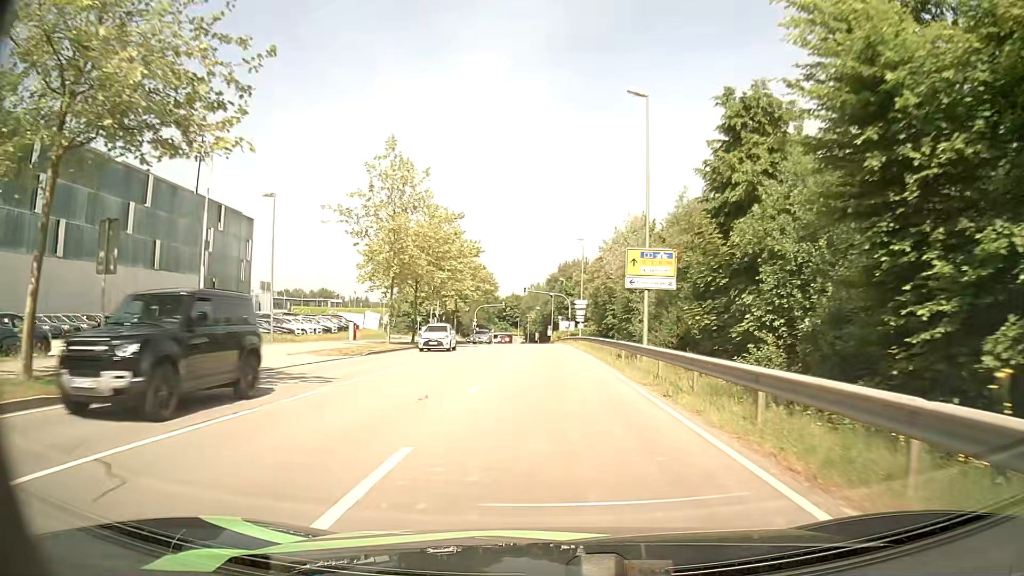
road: secondary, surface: asphalt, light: Day
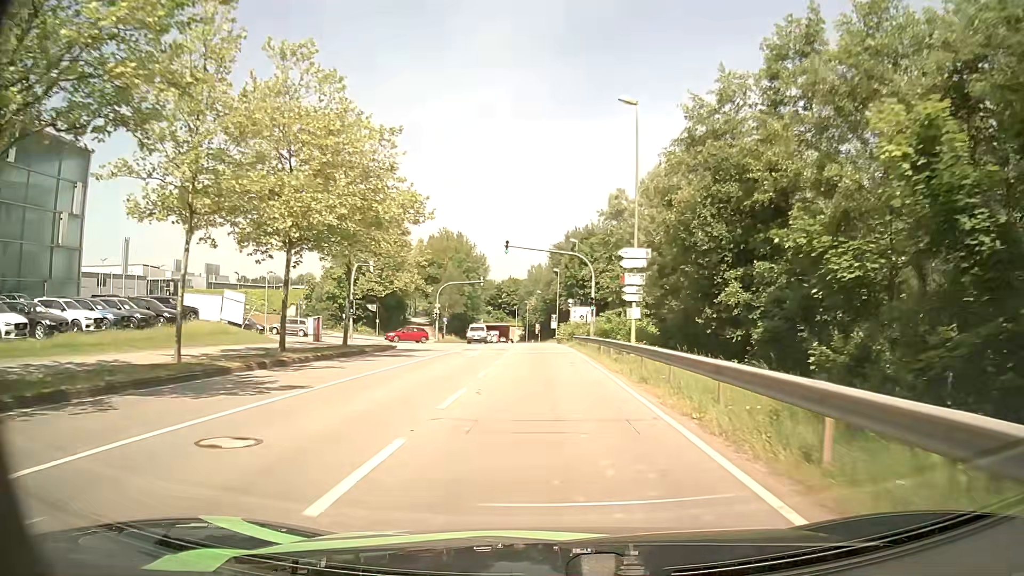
(0.0, +38.7) m; 0°
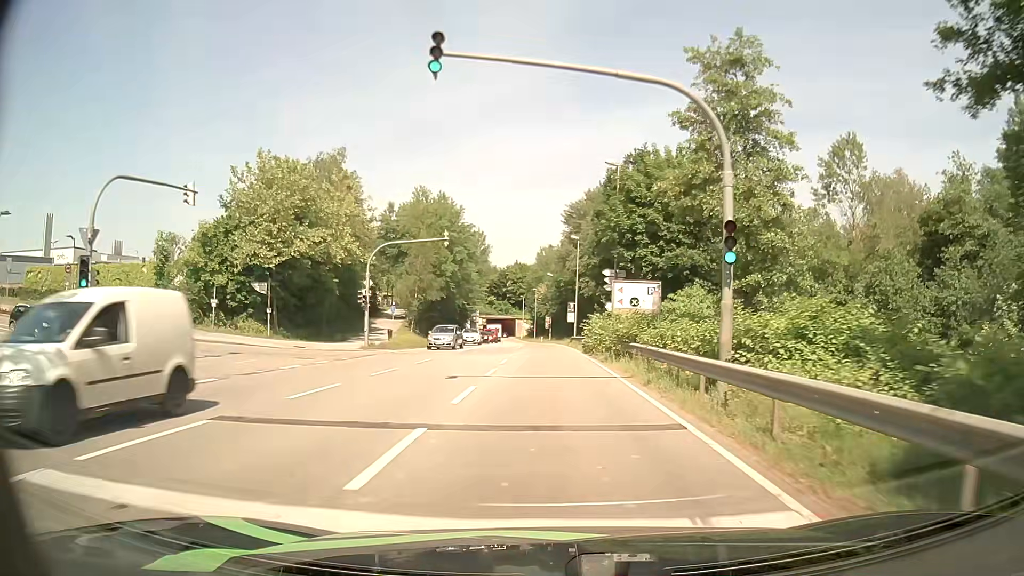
(-0.5, +30.4) m; -1°
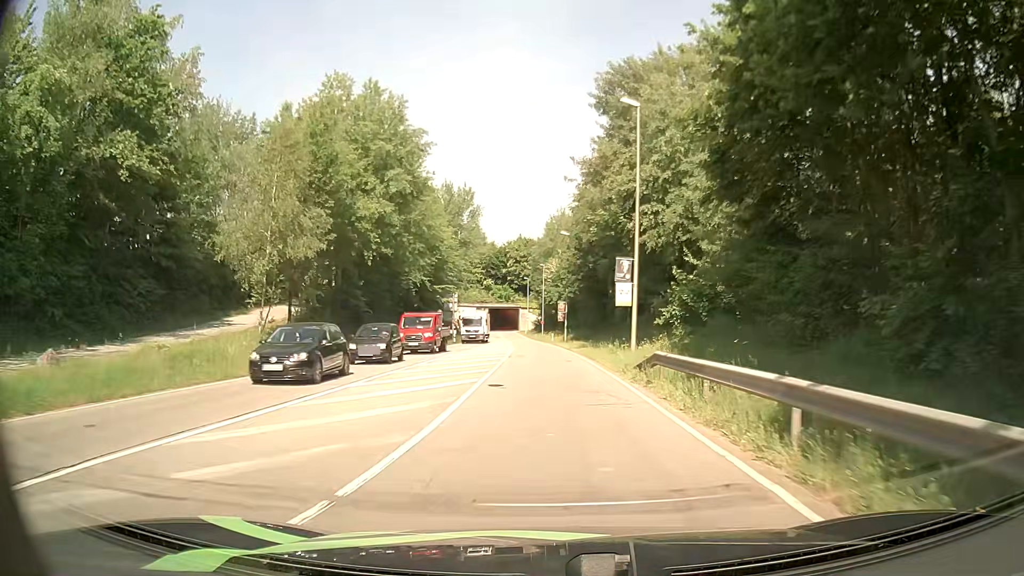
(-0.5, +38.9) m; -2°
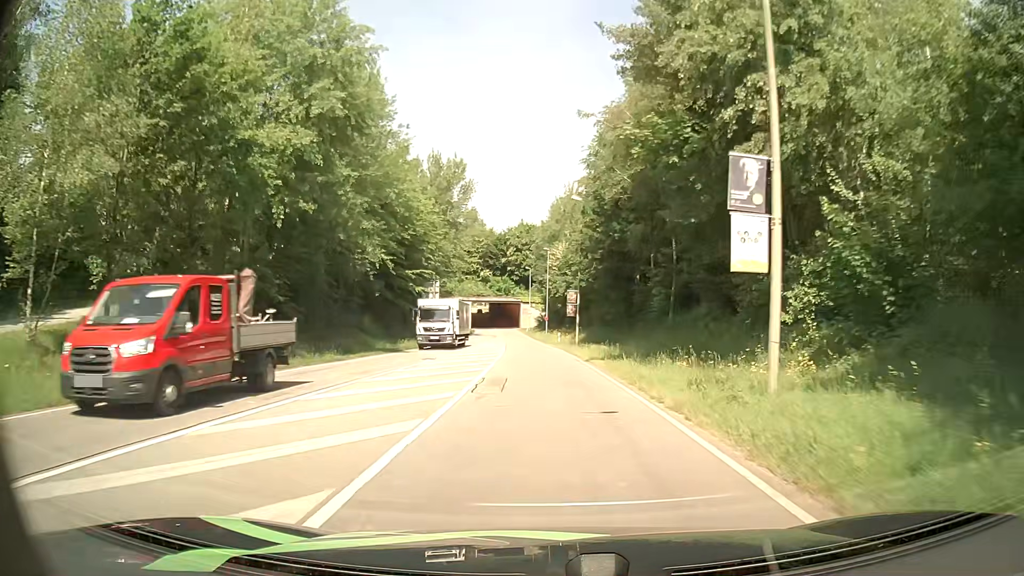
(+0.1, +16.1) m; 0°
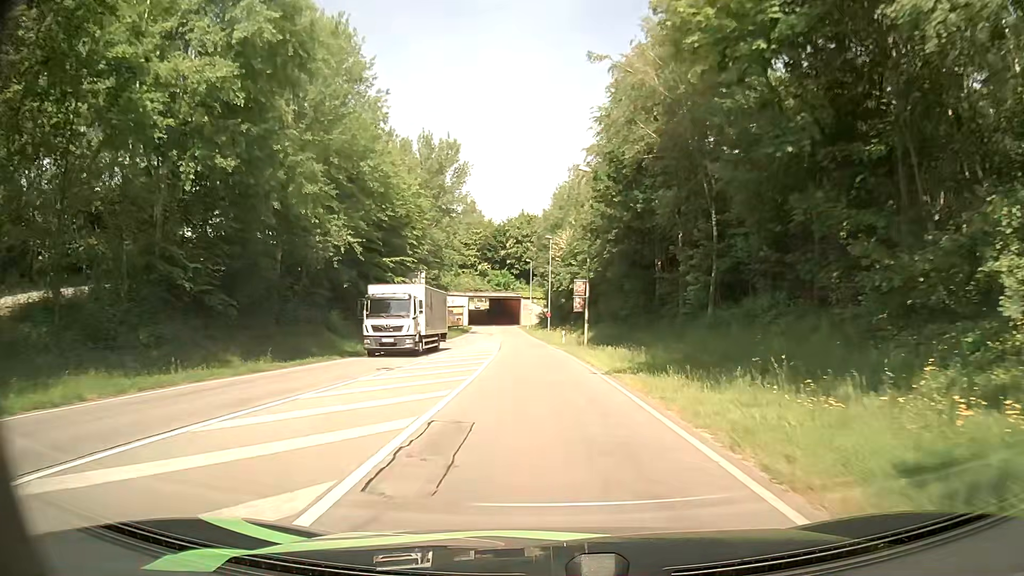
(0.0, +8.1) m; 0°
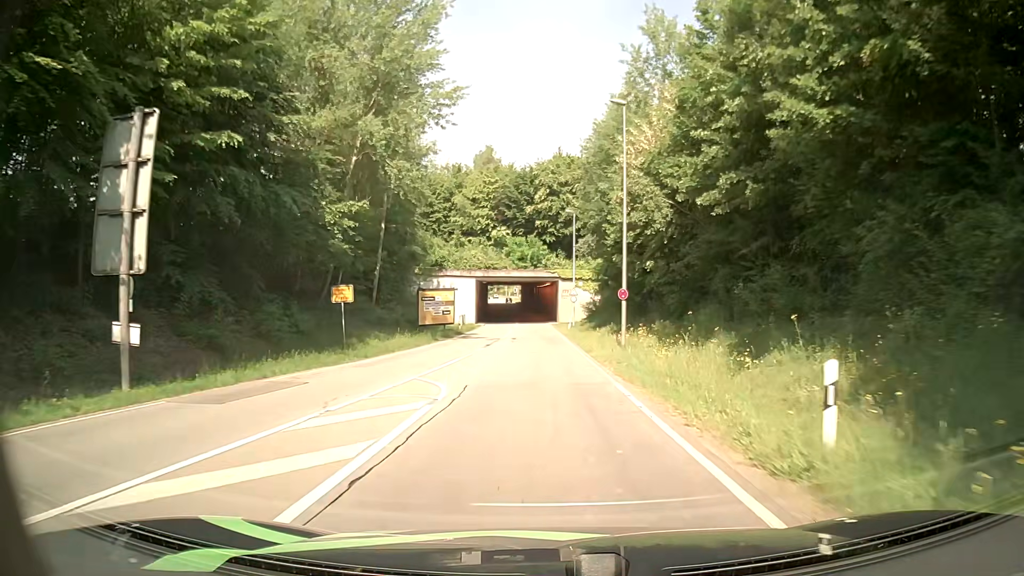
(-0.9, +41.7) m; -3°
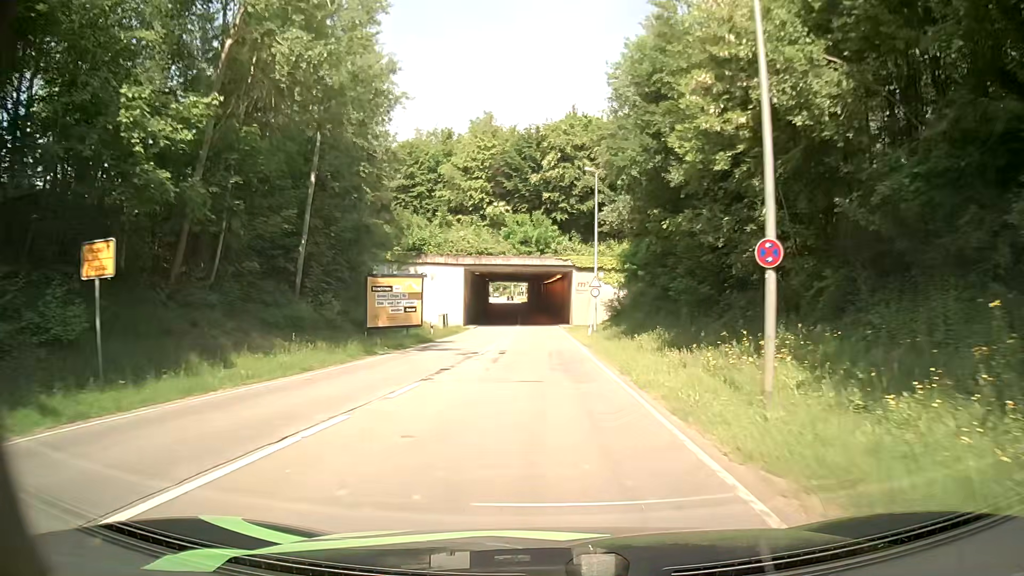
(0.0, +17.1) m; -1°
